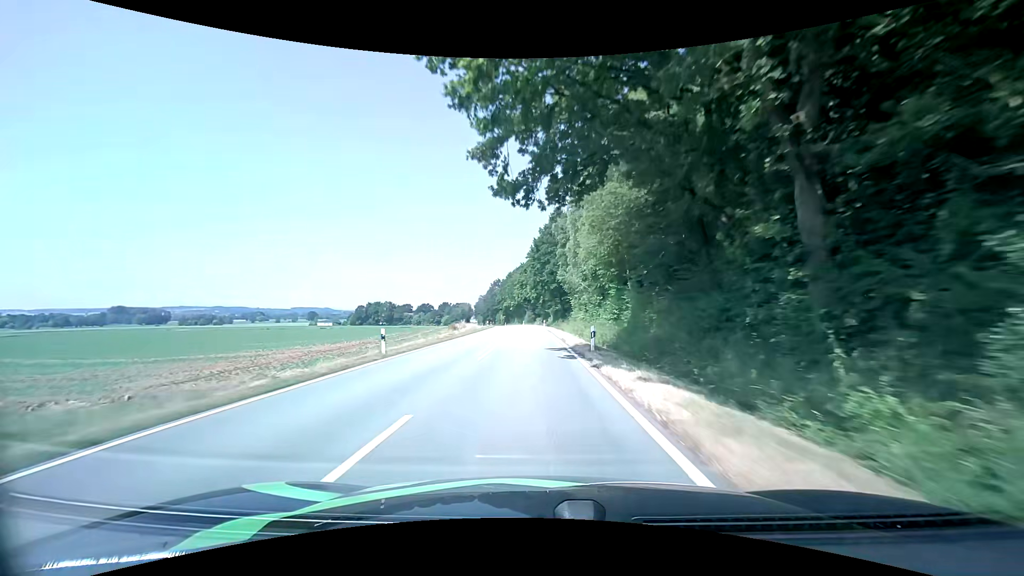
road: tertiary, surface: asphalt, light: Day
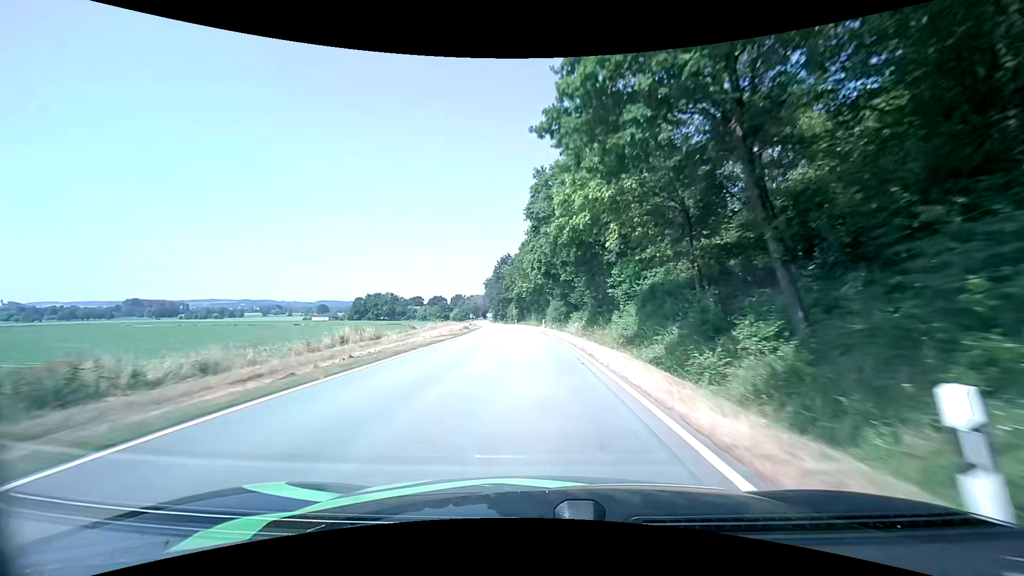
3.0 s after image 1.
(-1.1, +65.8) m; -2°
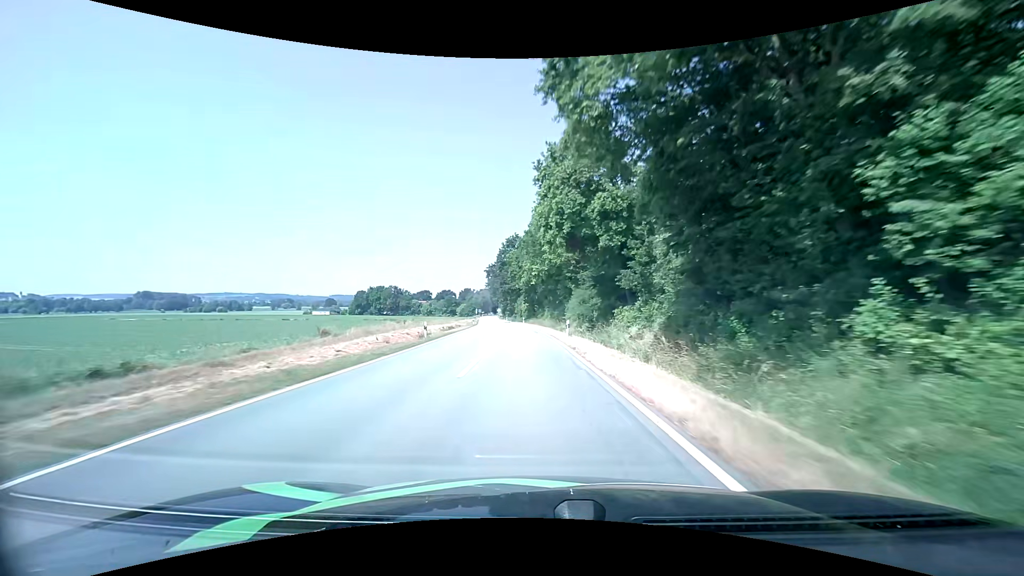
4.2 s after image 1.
(-0.3, +25.9) m; -1°
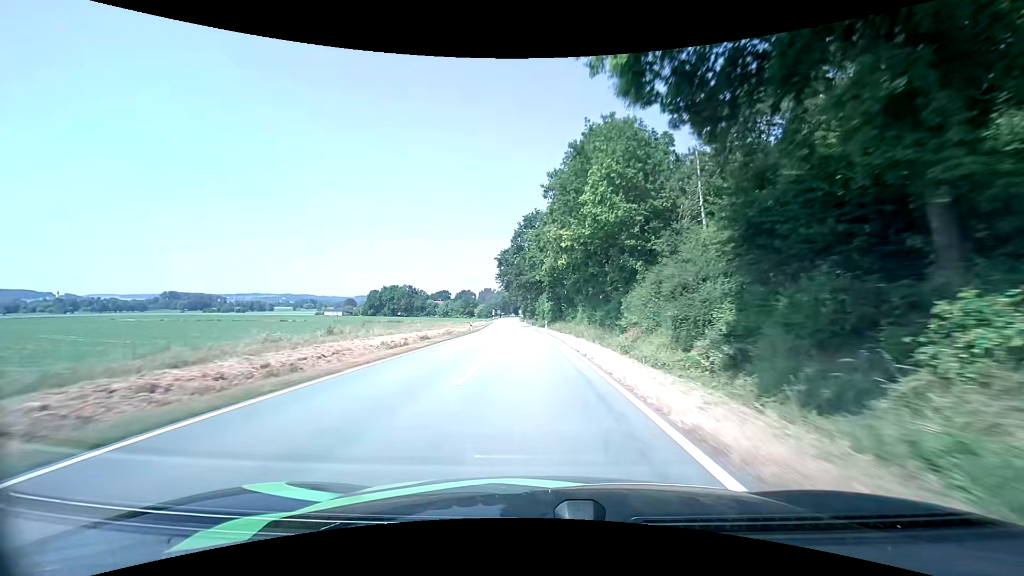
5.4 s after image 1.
(-0.7, +25.5) m; -3°
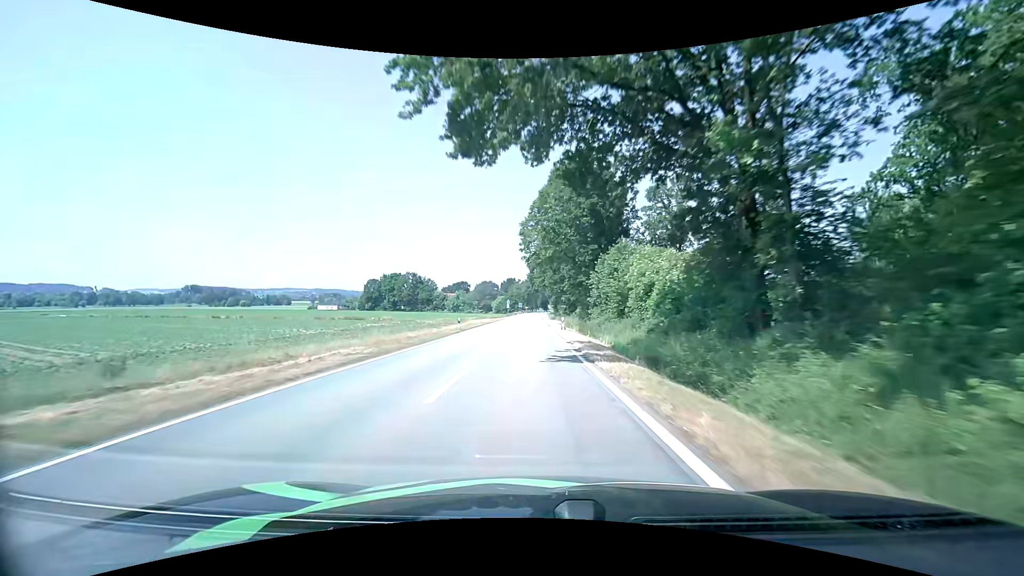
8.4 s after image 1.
(-2.3, +64.7) m; -3°
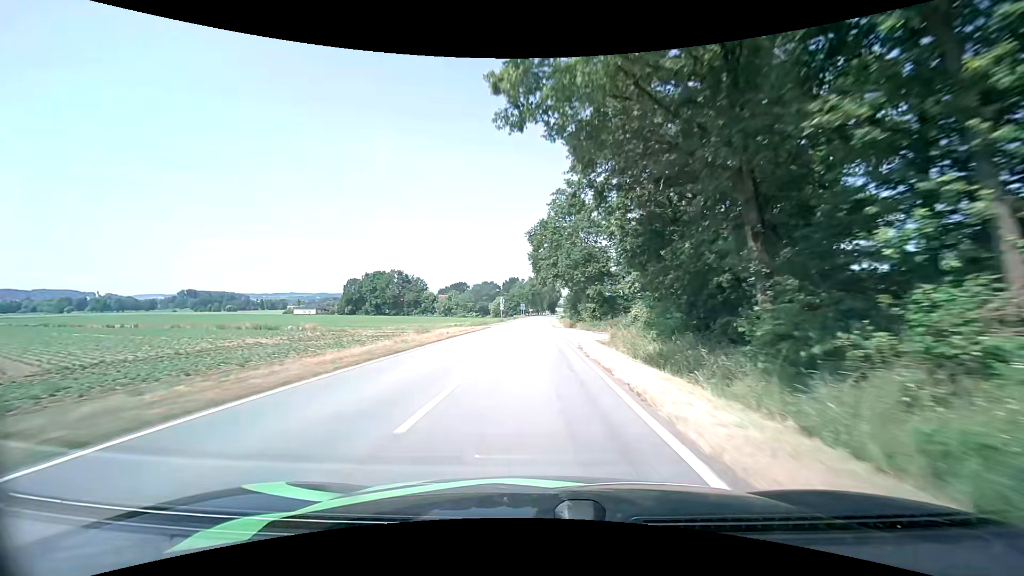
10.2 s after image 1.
(-0.5, +39.1) m; -1°
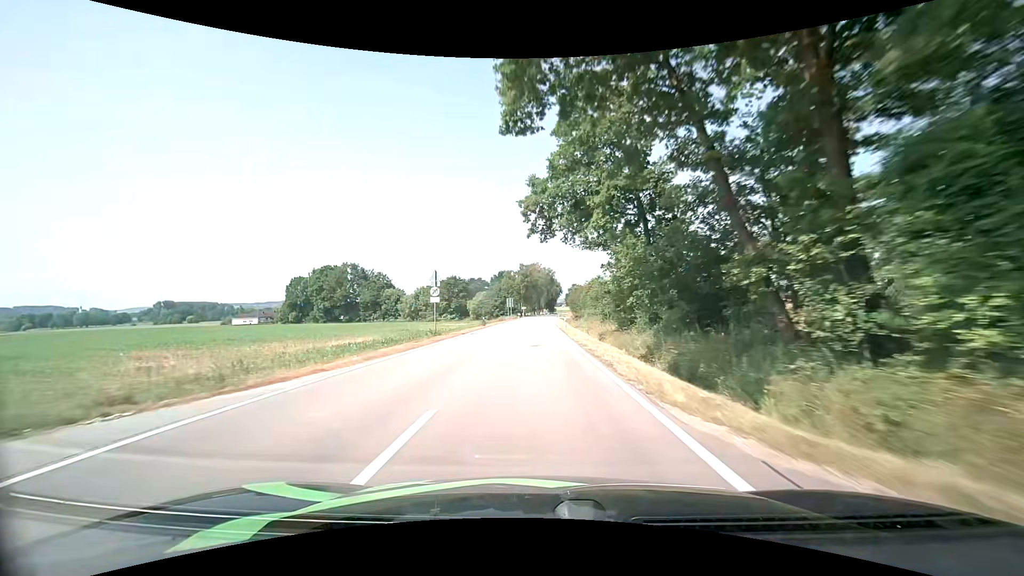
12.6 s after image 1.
(+0.1, +52.5) m; +1°
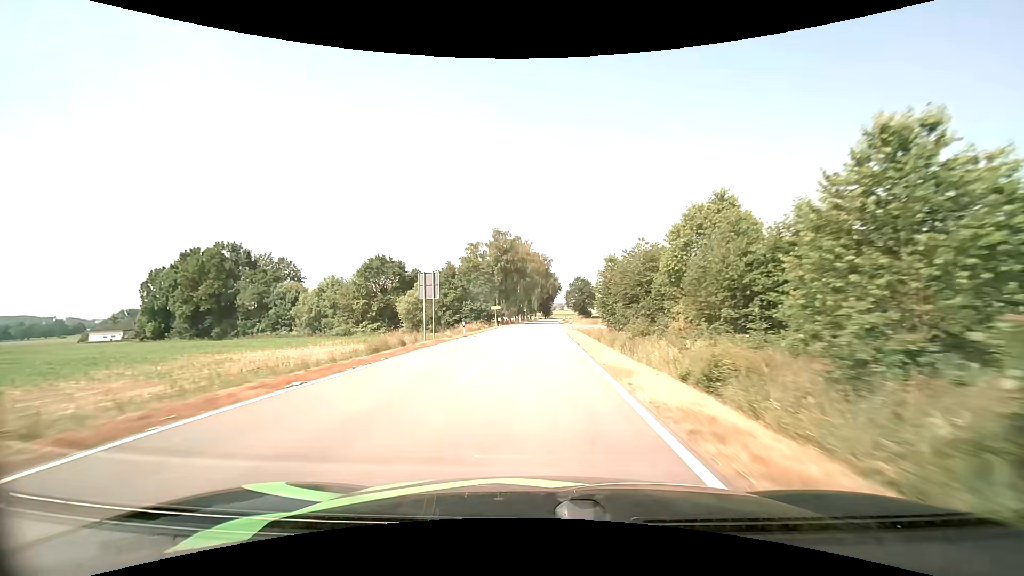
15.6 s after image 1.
(+0.7, +67.3) m; +1°
(0, +10) (0, +20) (0, +30) (0, +40) (+1, +50) (+1, +60) (+1, +70) (+2, +80) (+2, +90) (+2, +100) m
